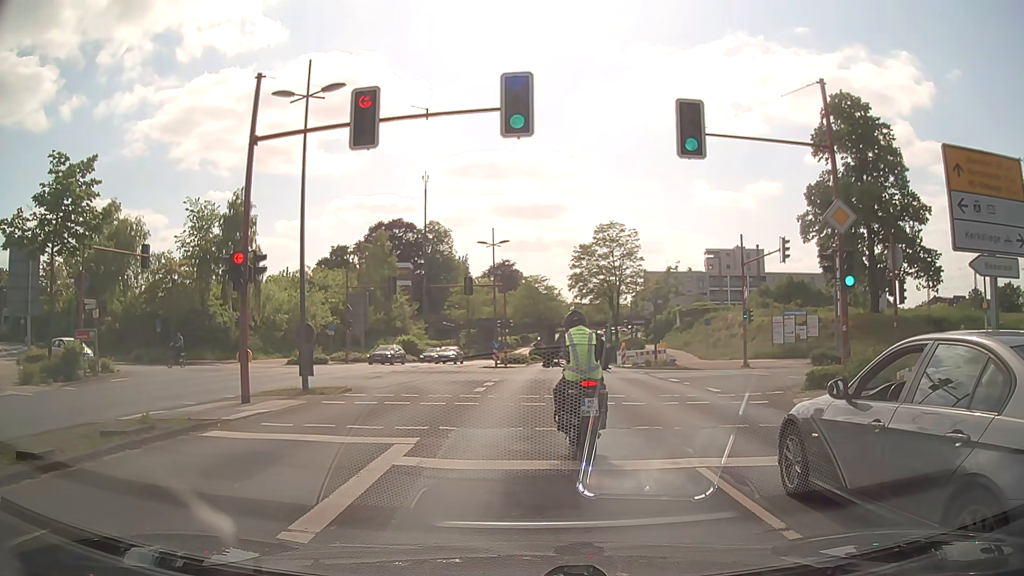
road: secondary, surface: asphalt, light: Day
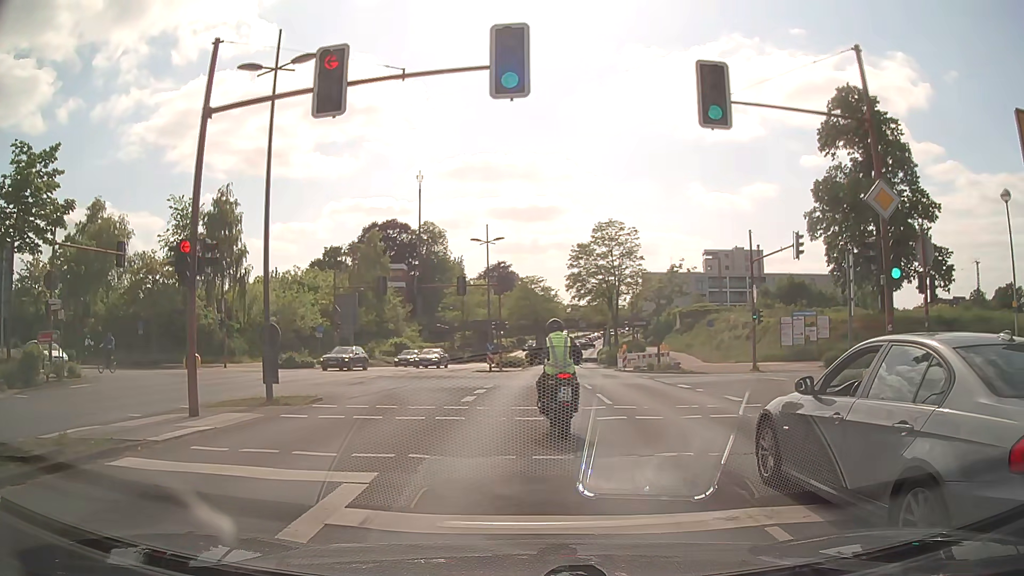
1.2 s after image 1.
(0.0, +2.4) m; -1°
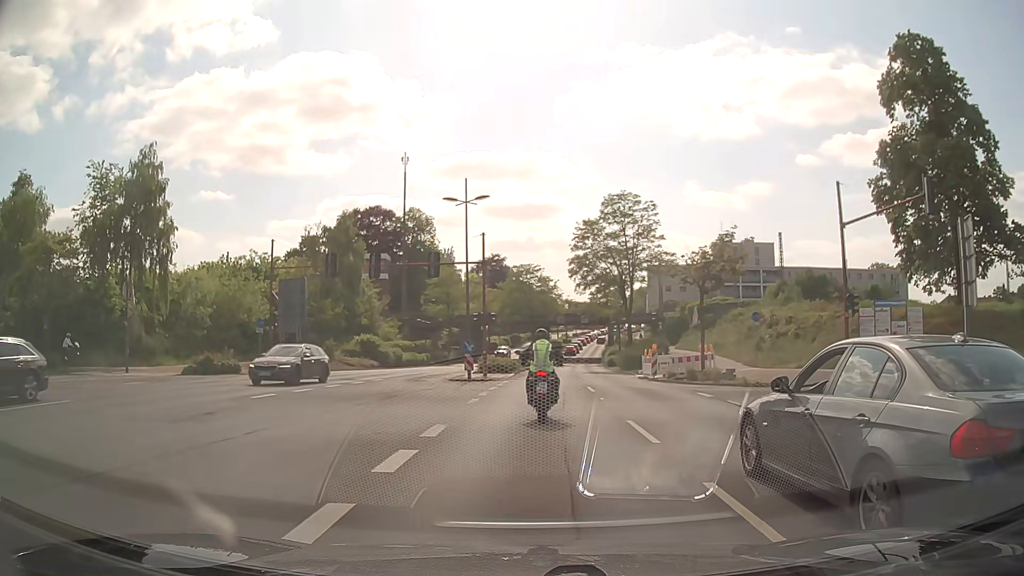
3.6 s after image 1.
(+0.2, +12.2) m; +1°
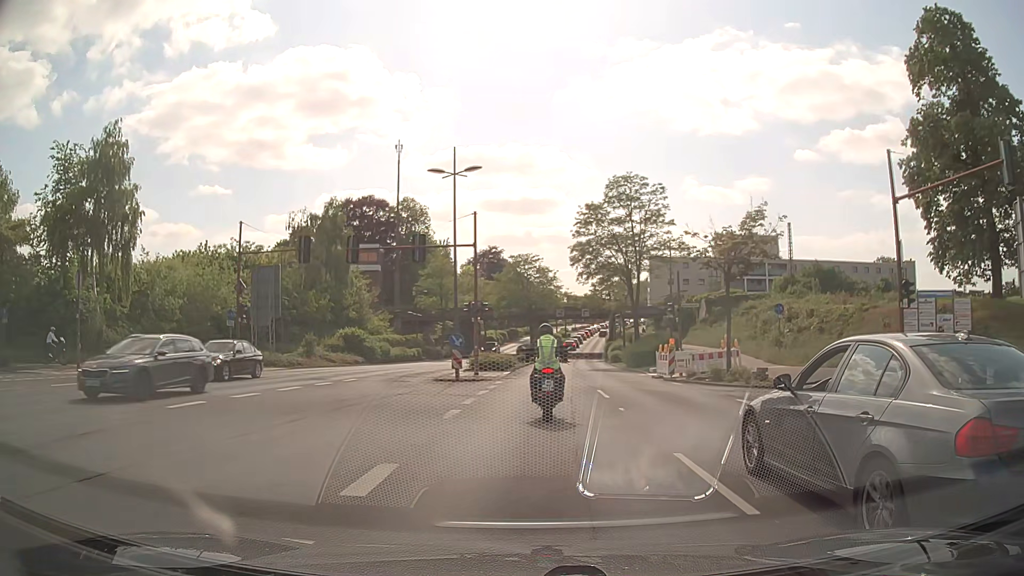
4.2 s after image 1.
(0.0, +4.3) m; 0°
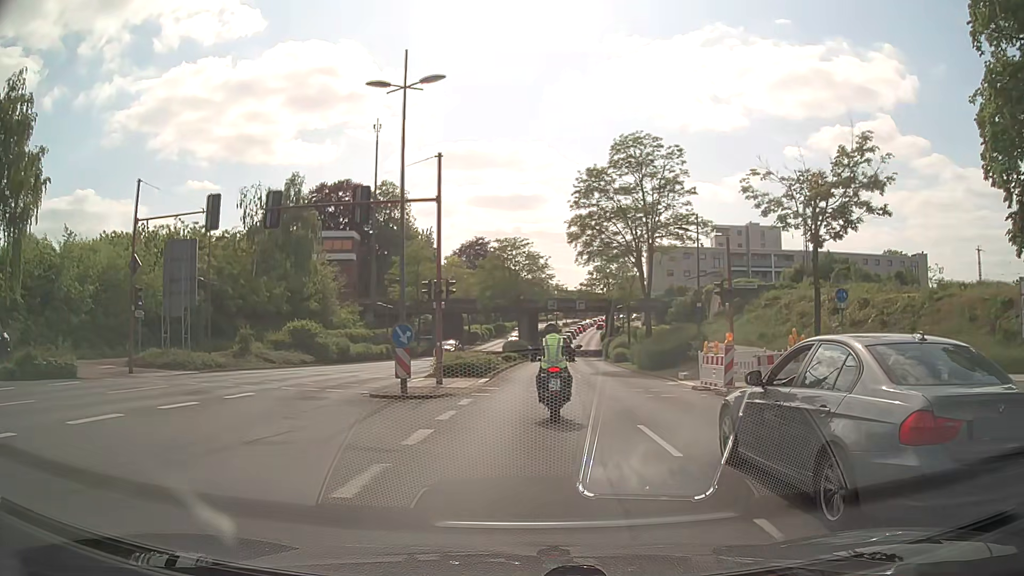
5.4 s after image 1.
(+0.1, +9.3) m; +2°
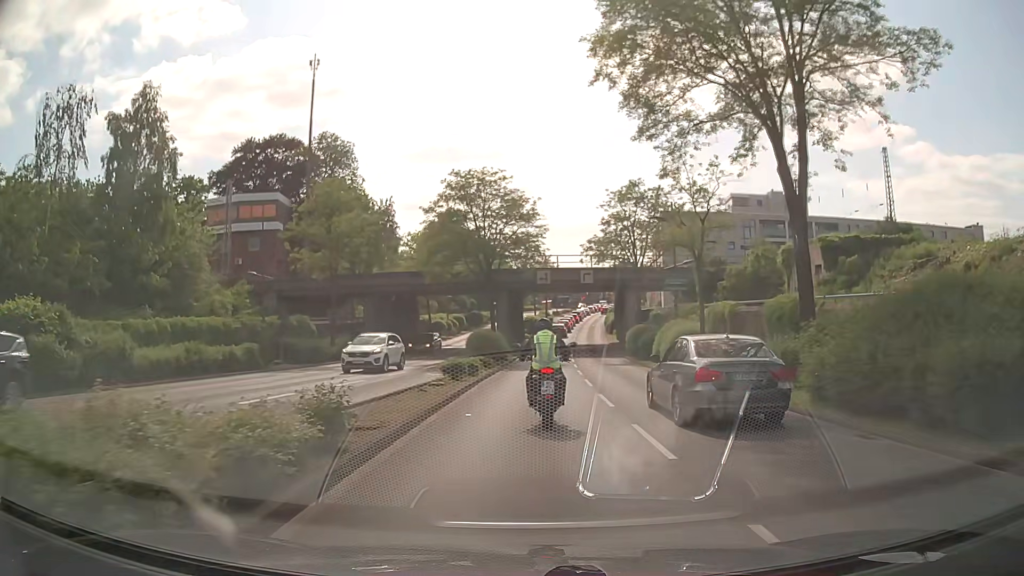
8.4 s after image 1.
(+0.2, +25.2) m; +1°
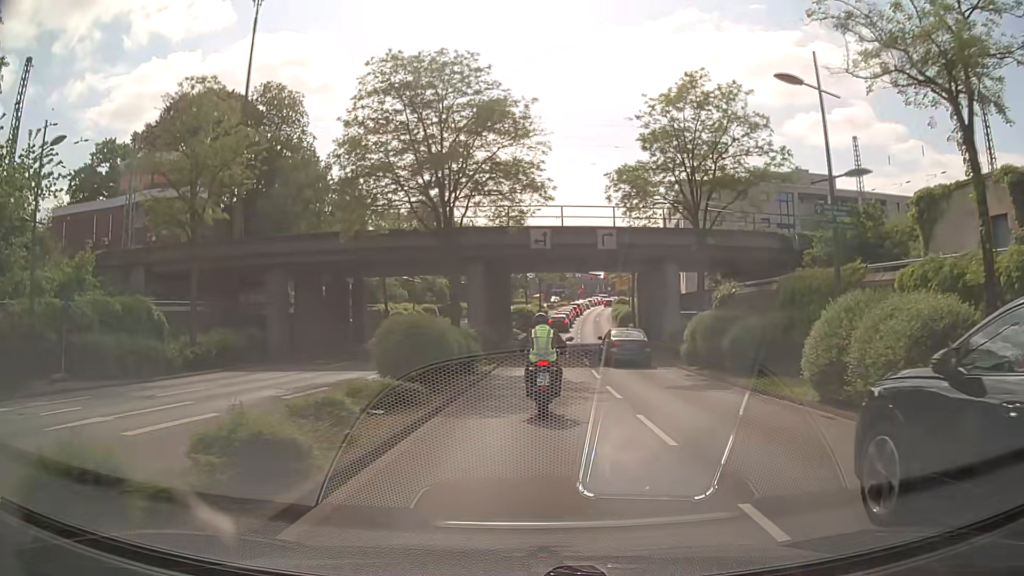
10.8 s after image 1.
(+0.1, +17.3) m; +1°
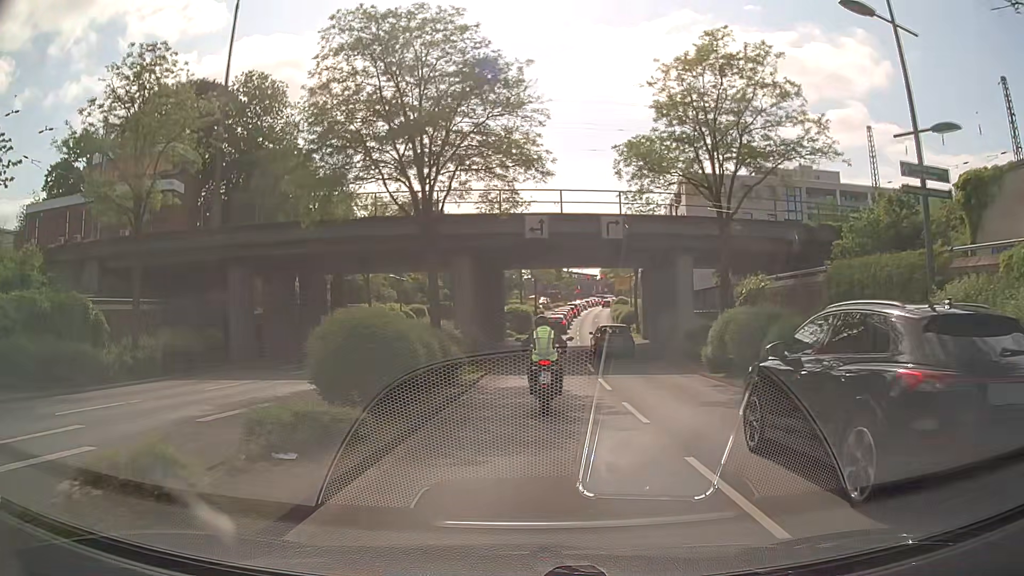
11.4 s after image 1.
(0.0, +3.9) m; +1°
